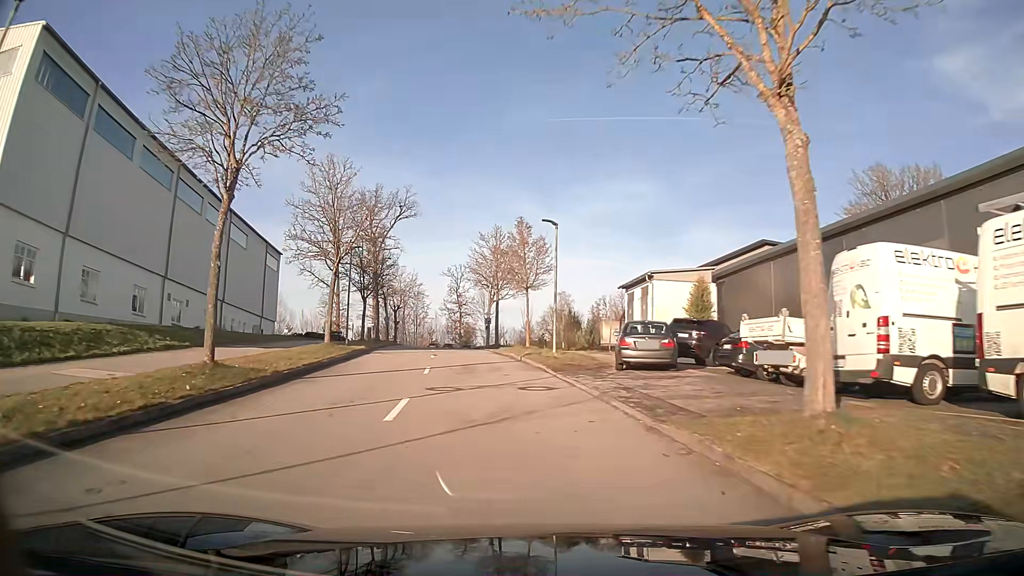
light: Day
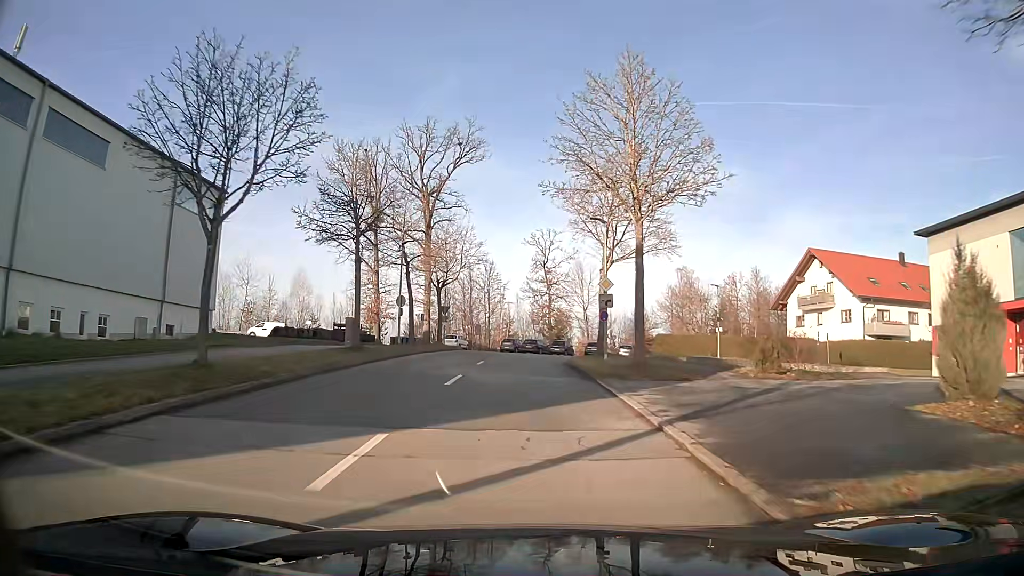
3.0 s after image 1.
(-2.6, +31.5) m; -7°
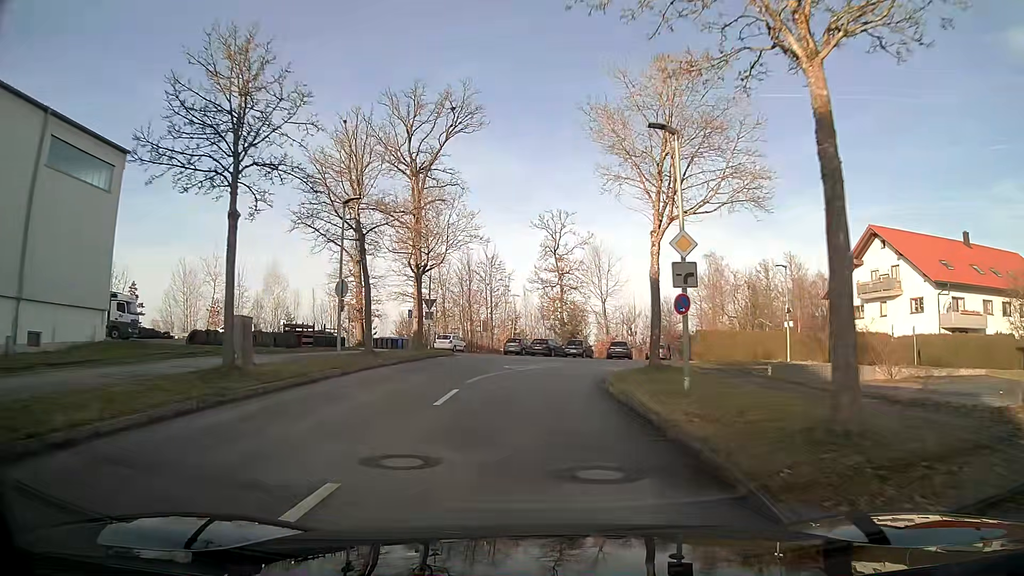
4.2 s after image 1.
(-0.1, +11.6) m; -1°
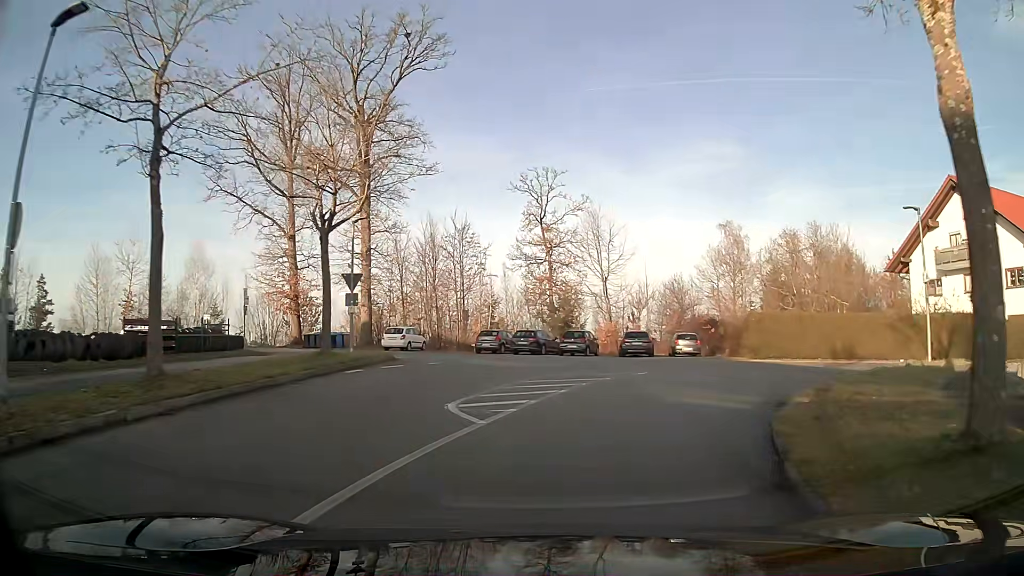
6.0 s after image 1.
(+0.2, +14.6) m; +4°
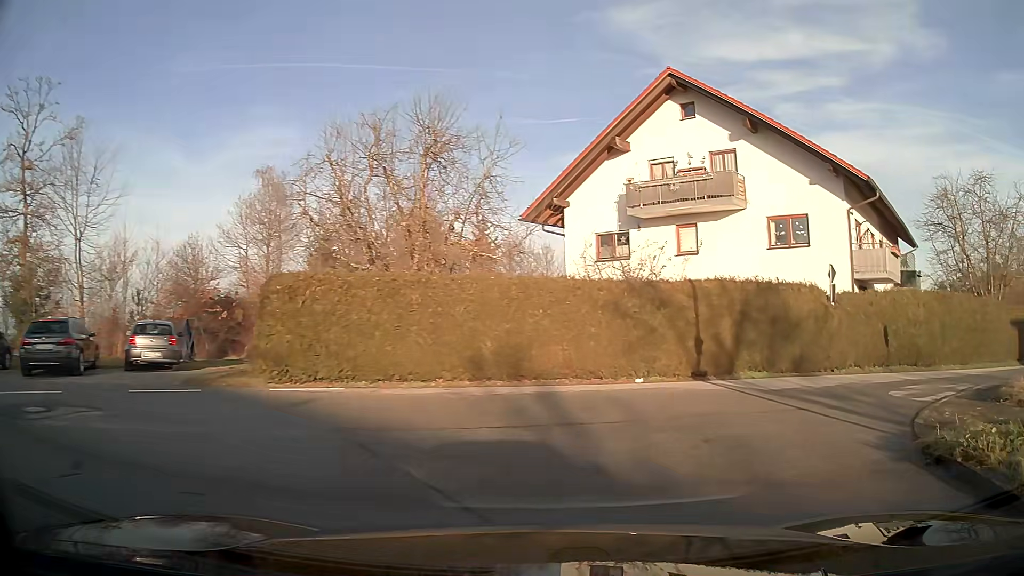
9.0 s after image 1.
(+5.9, +18.7) m; +40°
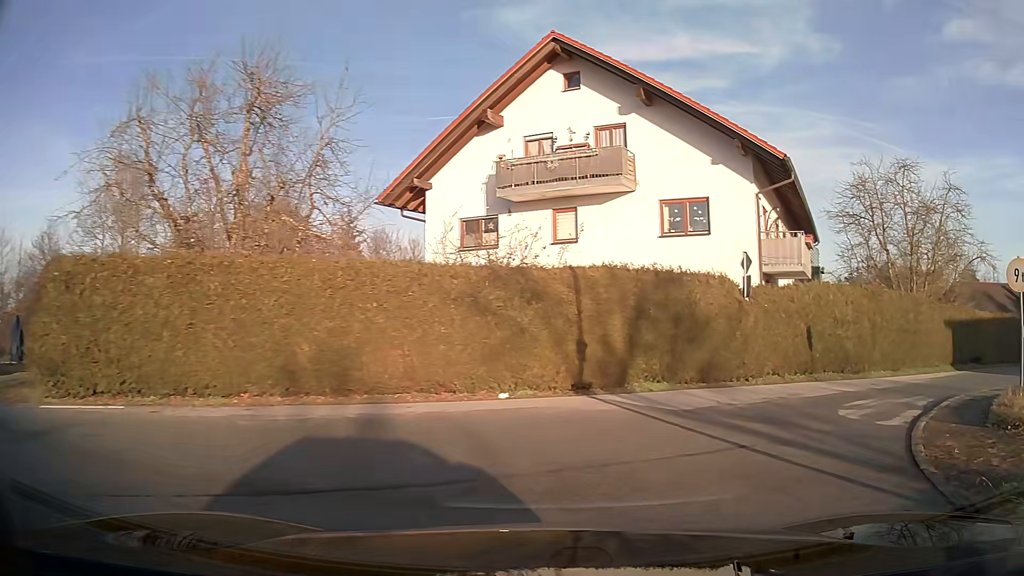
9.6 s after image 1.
(+0.3, +3.5) m; +11°
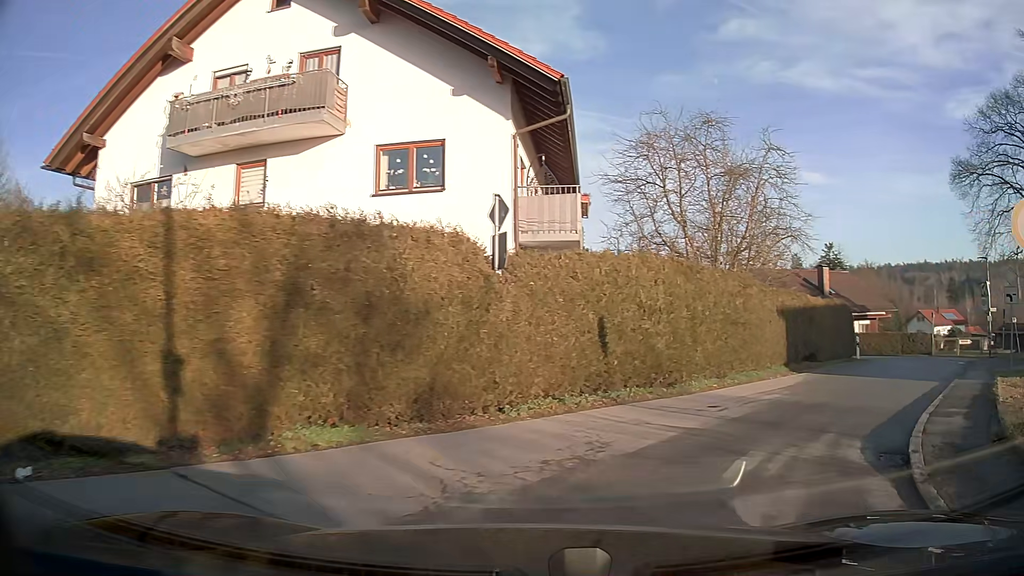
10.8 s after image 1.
(+1.2, +6.3) m; +23°
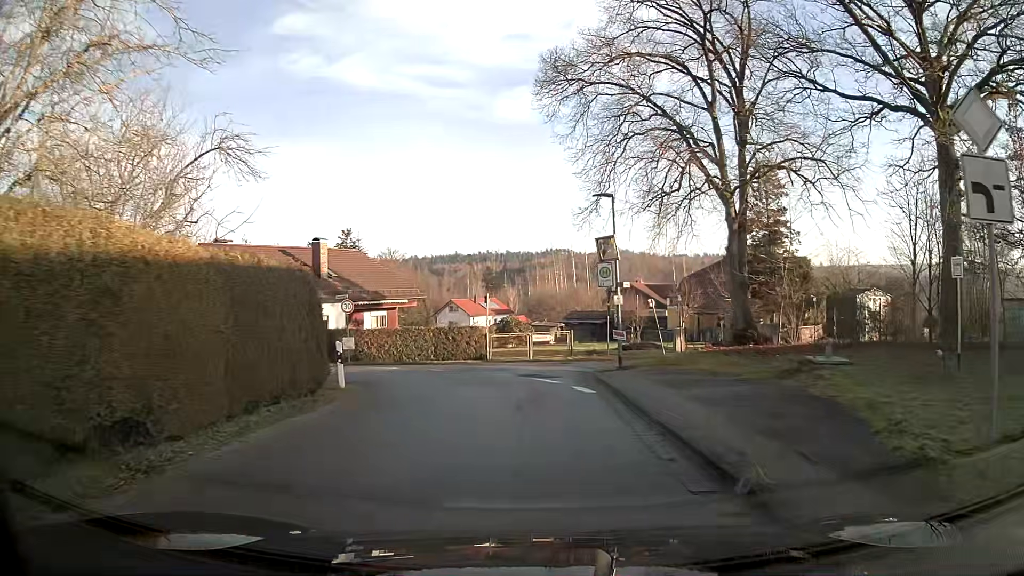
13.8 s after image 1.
(+6.9, +14.6) m; +37°
(0, +10) (-3, +19) (-12, +25) (-21, +27) (-31, +31) (-40, +35) (-48, +40) (-57, +45) (-64, +52) (-72, +58) m
